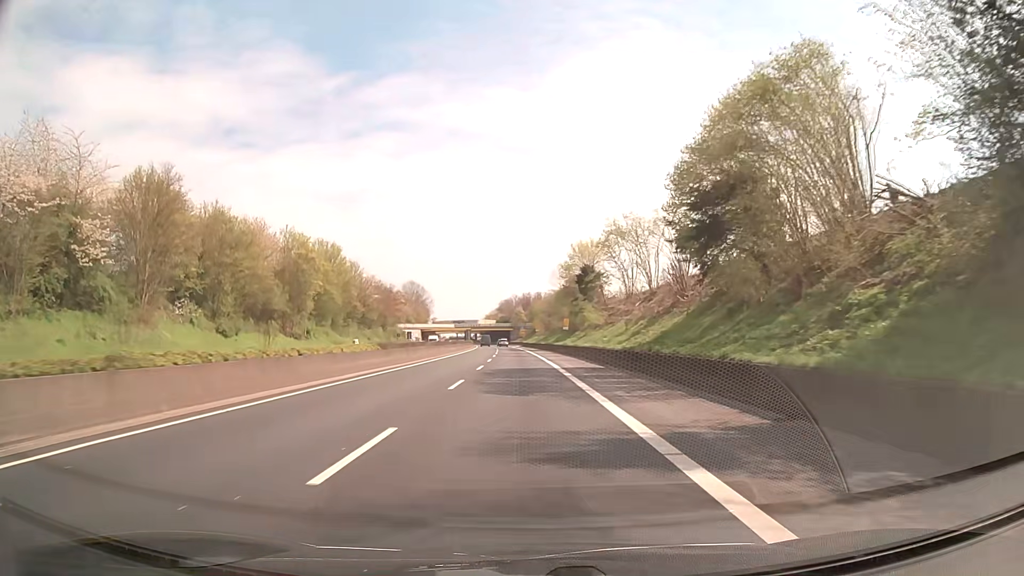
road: trunk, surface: asphalt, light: Day
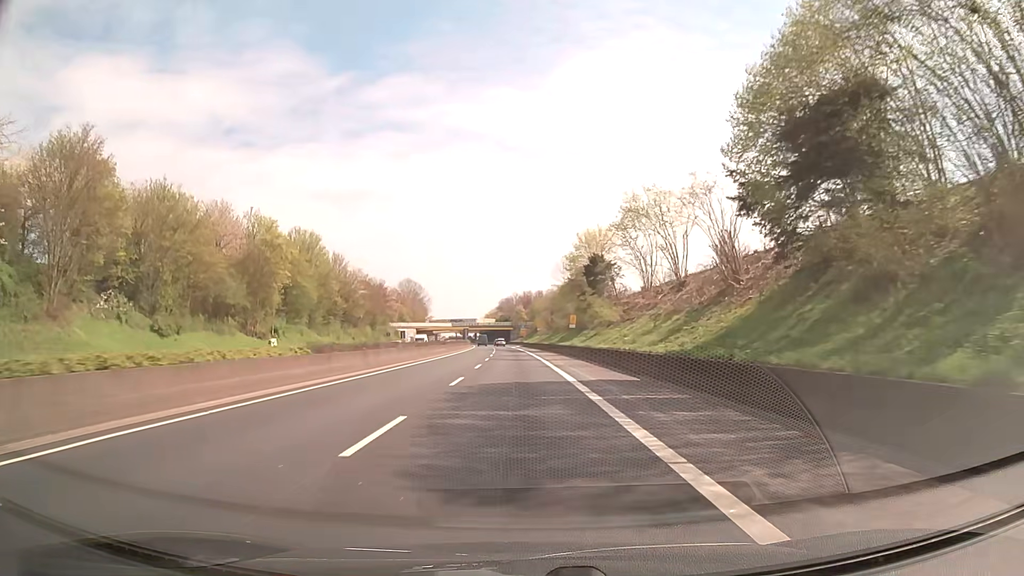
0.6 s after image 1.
(0.0, +10.7) m; 0°
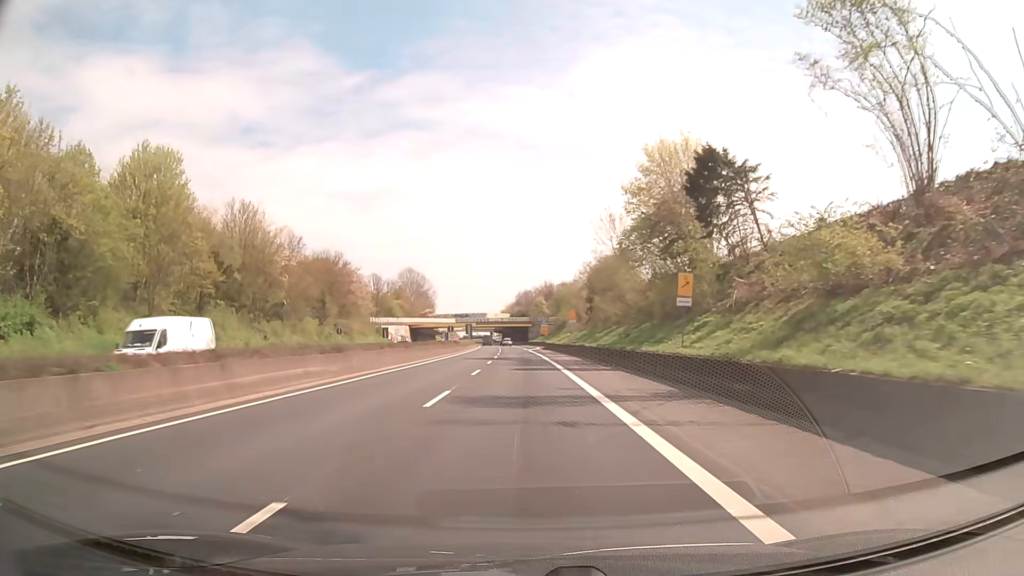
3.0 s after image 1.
(-0.6, +42.7) m; -2°
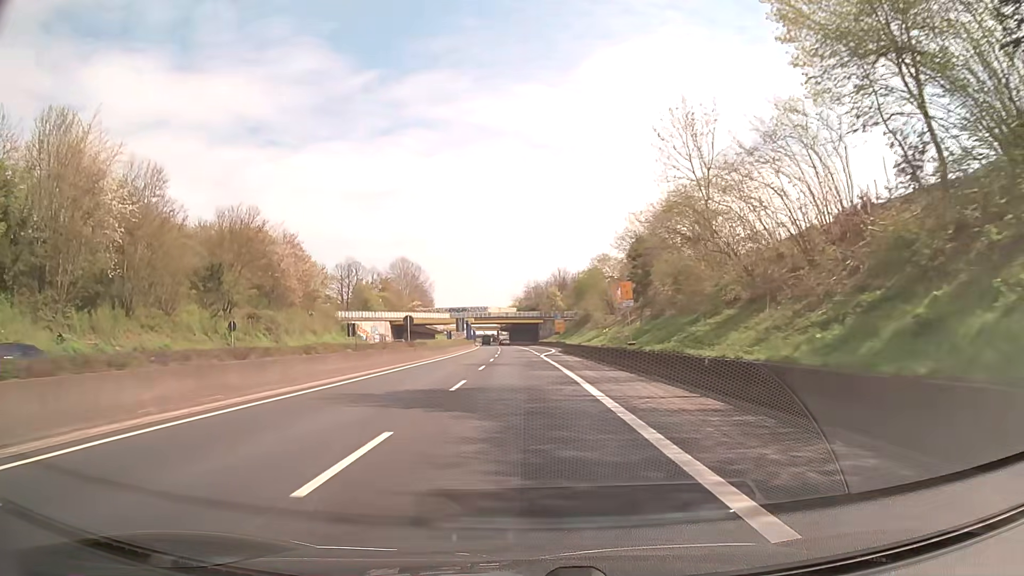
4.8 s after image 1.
(-0.2, +32.1) m; -1°
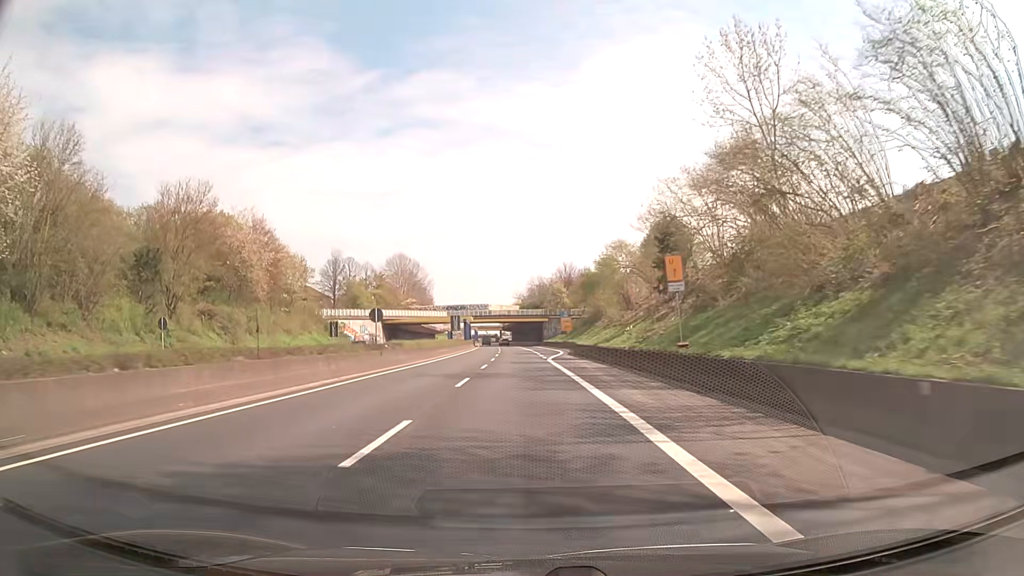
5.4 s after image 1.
(0.0, +10.7) m; 0°
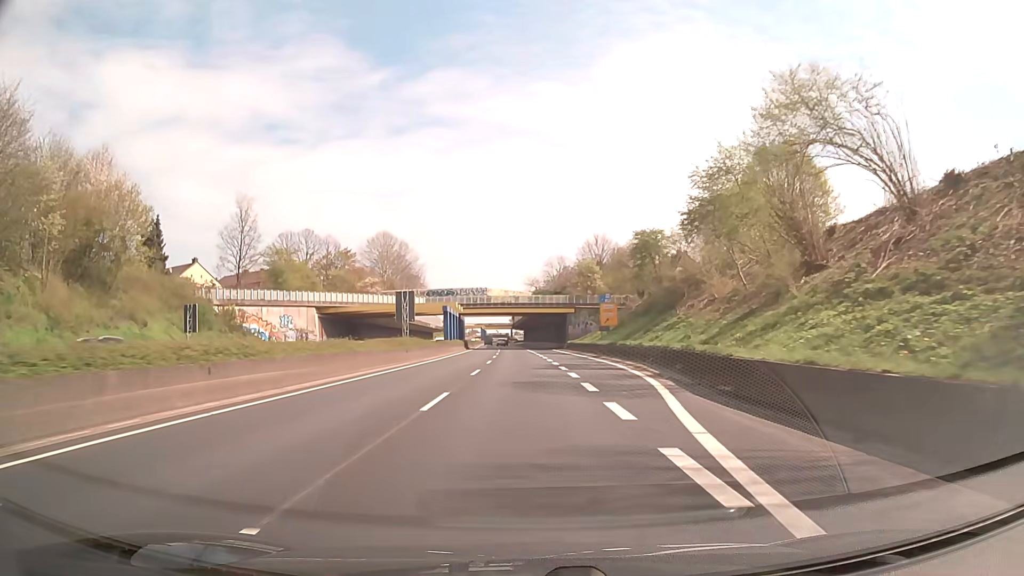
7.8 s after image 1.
(-0.5, +42.9) m; -1°
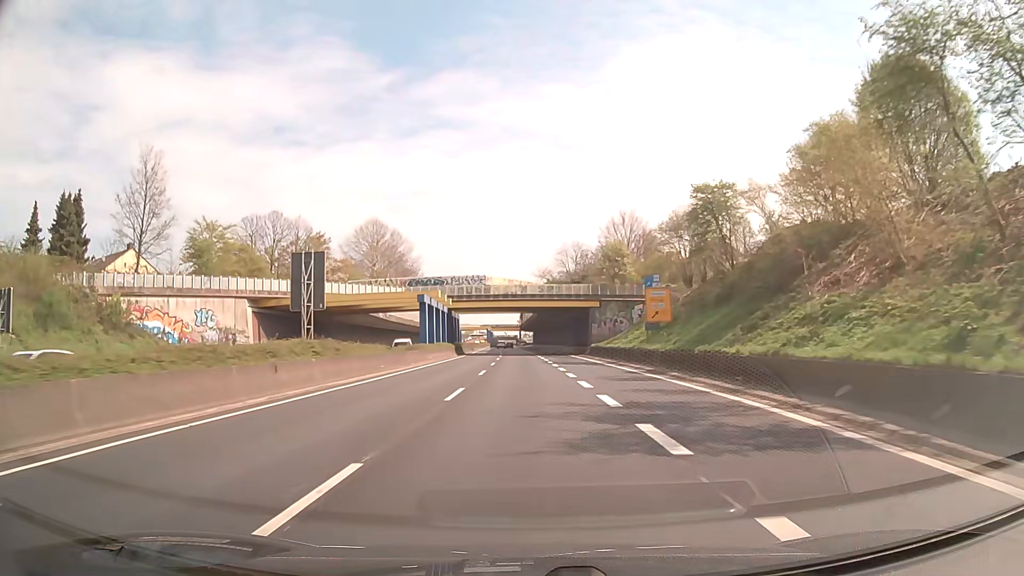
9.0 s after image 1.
(-0.2, +21.5) m; -1°
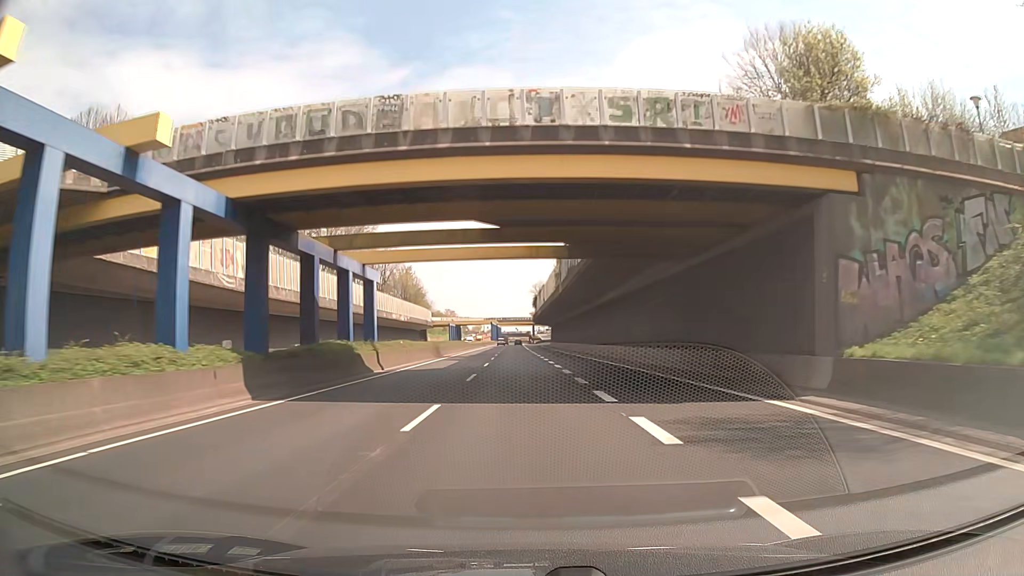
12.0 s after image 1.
(-0.3, +54.0) m; -1°
(0, +10) (0, +20) (-1, +30) (-1, +40) (-1, +50) (-2, +60) (-2, +70) (-2, +80) (-3, +90) (-3, +100) m
